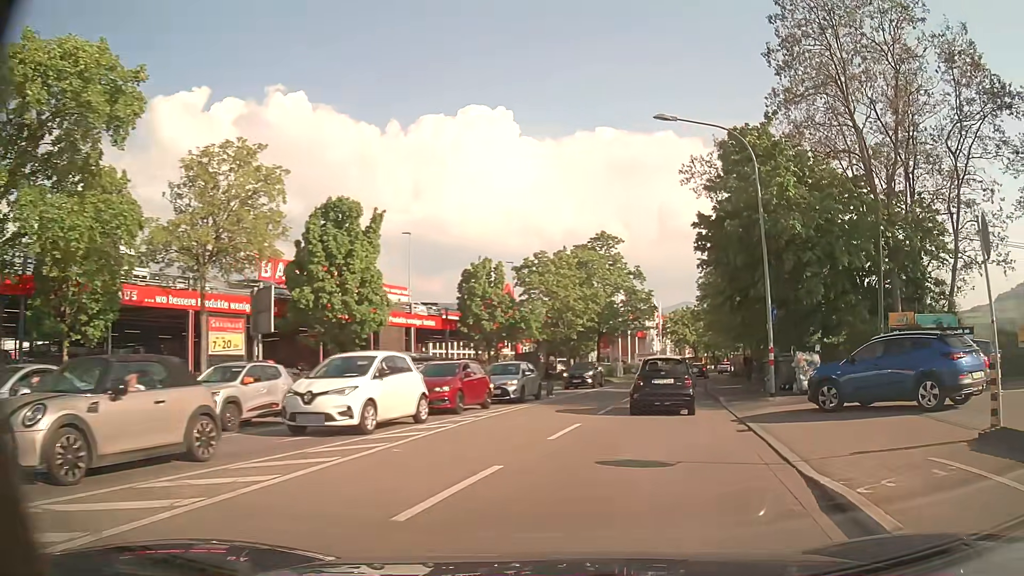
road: secondary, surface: asphalt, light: Day
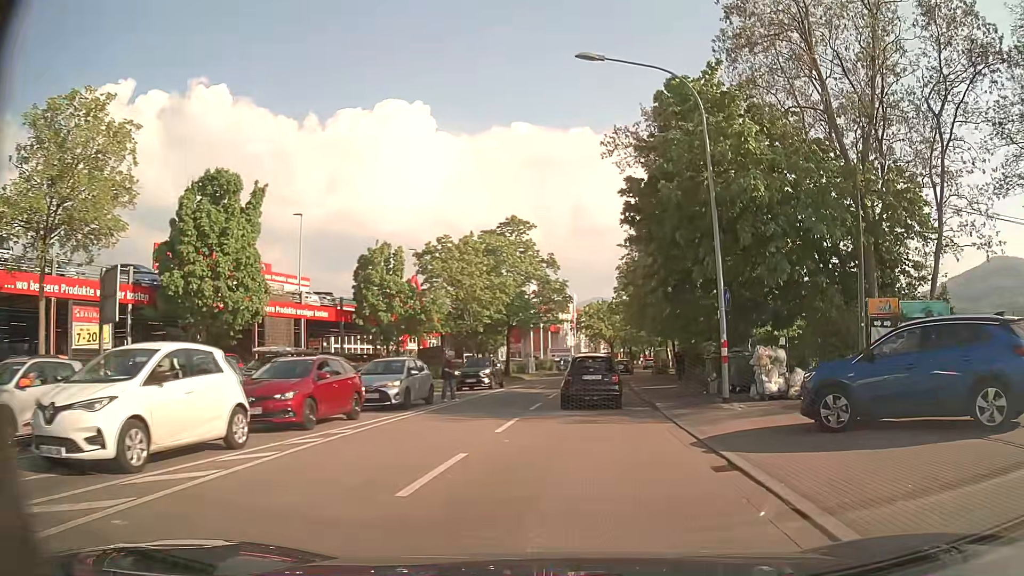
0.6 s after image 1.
(+0.3, +5.0) m; +7°
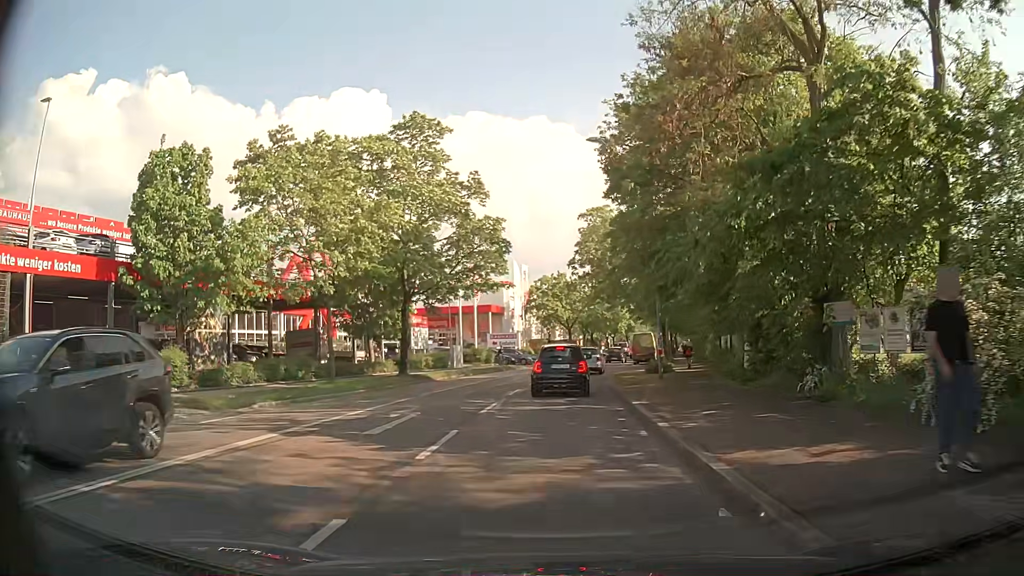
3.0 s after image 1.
(+1.0, +22.3) m; +3°
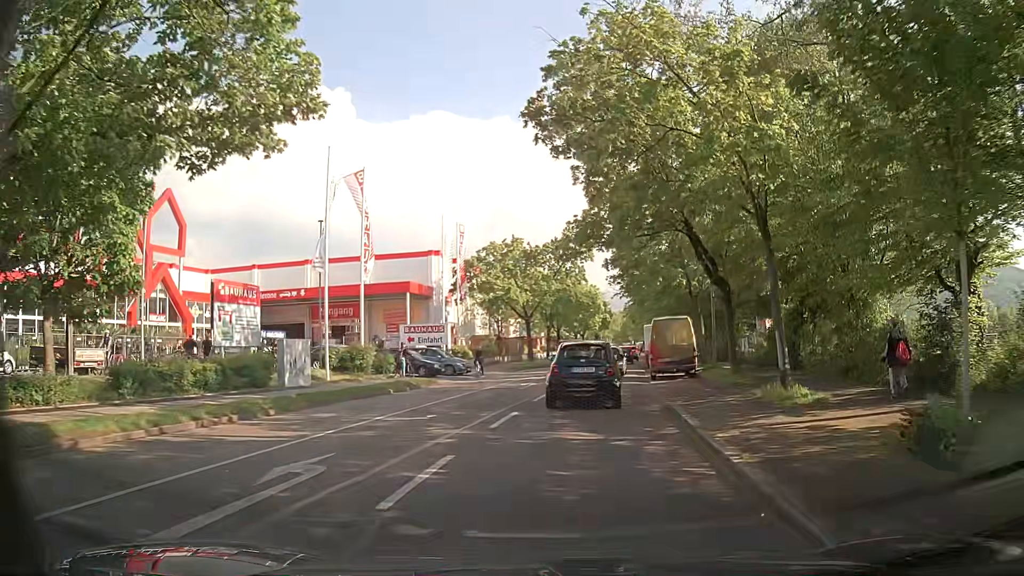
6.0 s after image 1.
(+0.7, +26.4) m; +6°
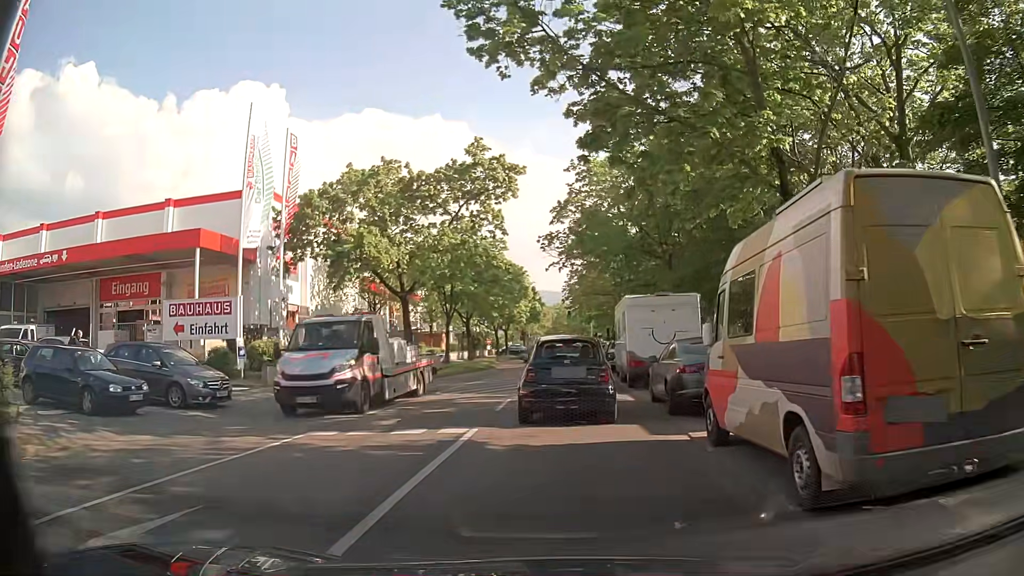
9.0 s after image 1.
(+0.6, +23.0) m; +4°
